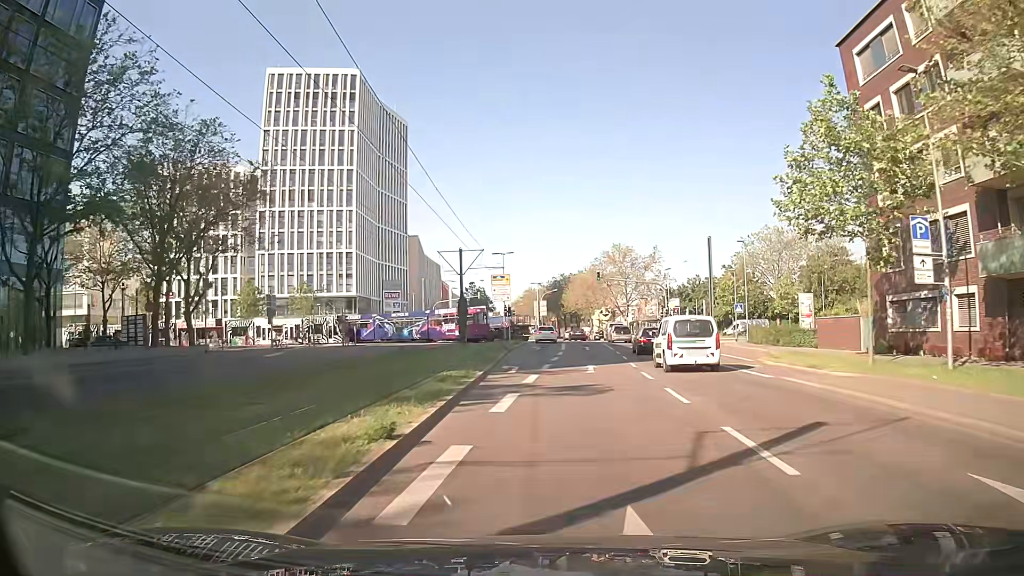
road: secondary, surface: asphalt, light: Day
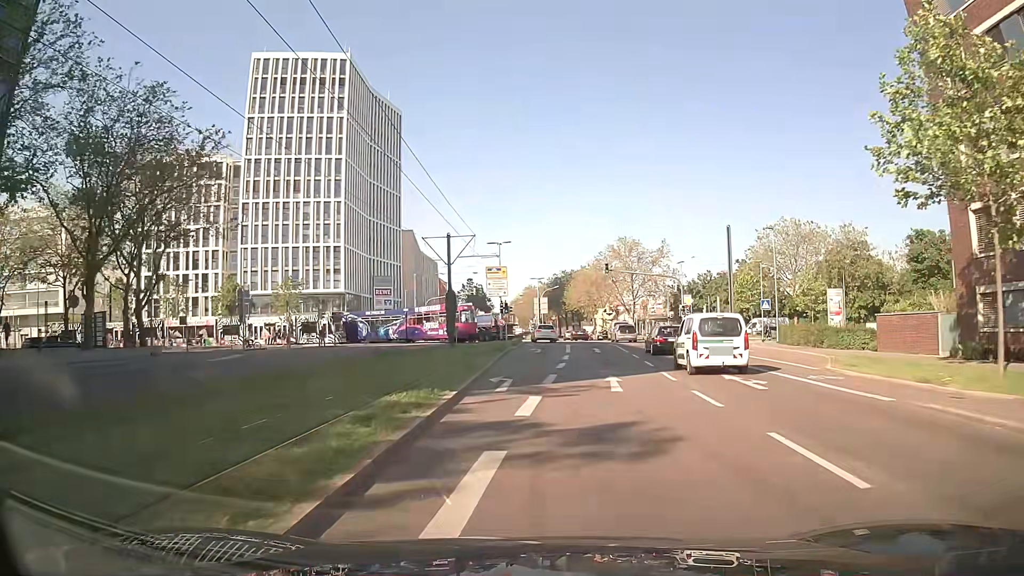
(0.0, +7.0) m; 0°
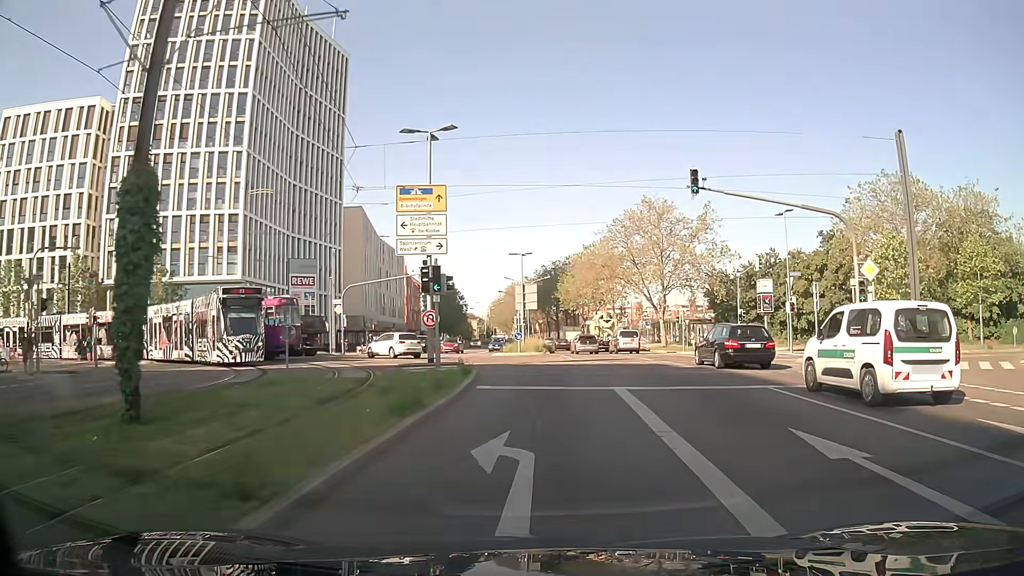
(+0.2, +33.3) m; +1°
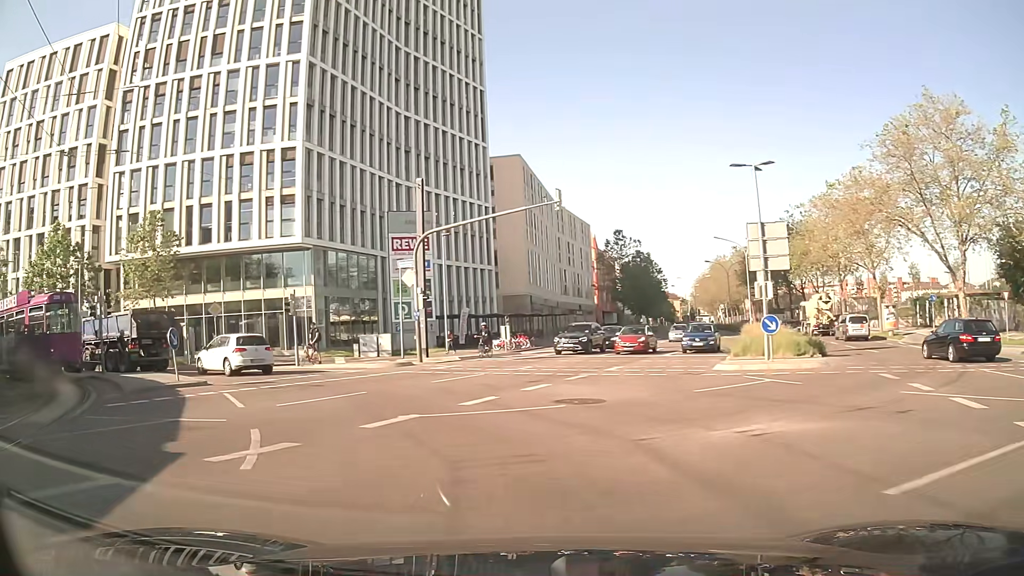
(-1.7, +26.9) m; -17°
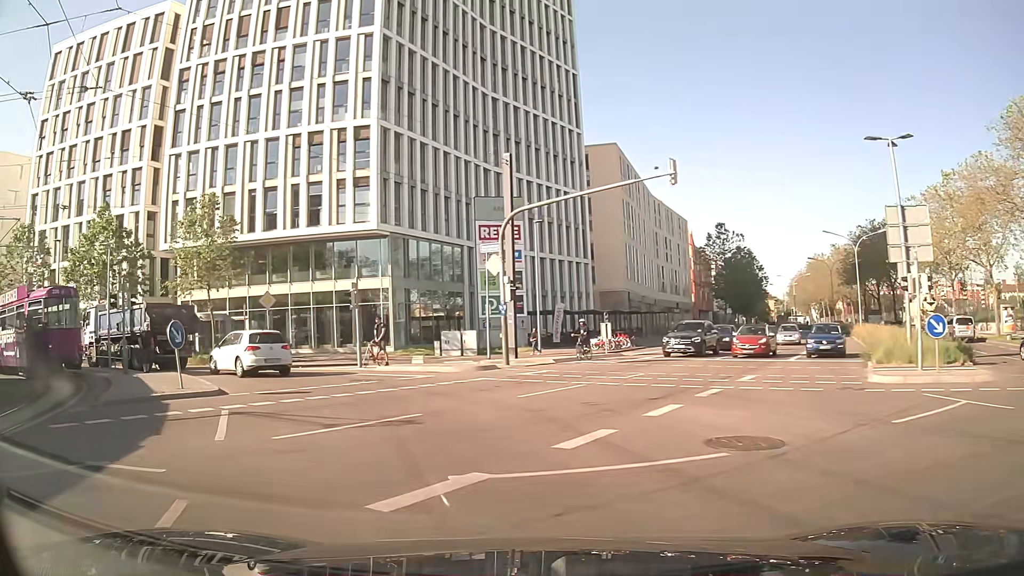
(-0.4, +4.7) m; -8°
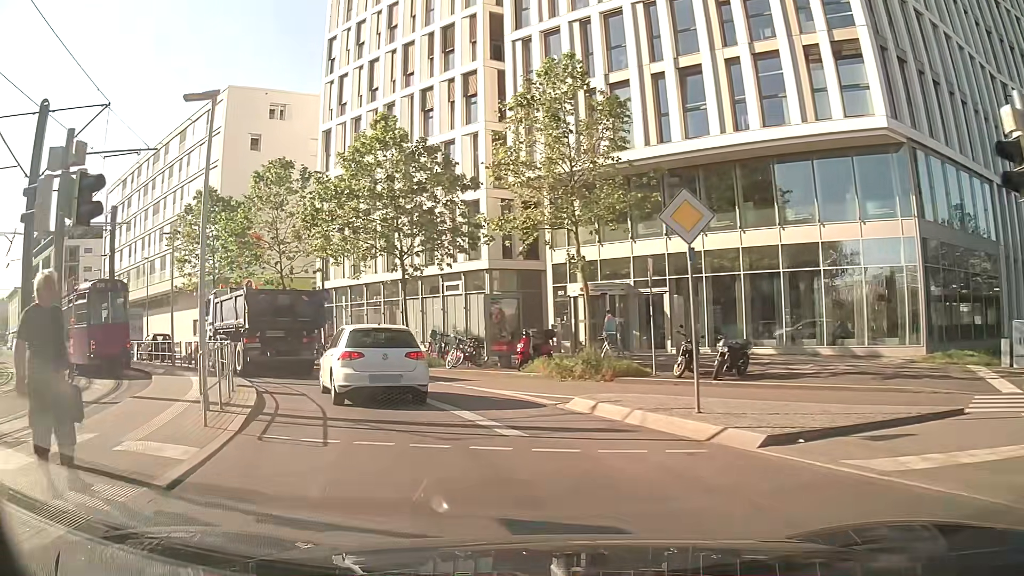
(-6.3, +18.7) m; -37°
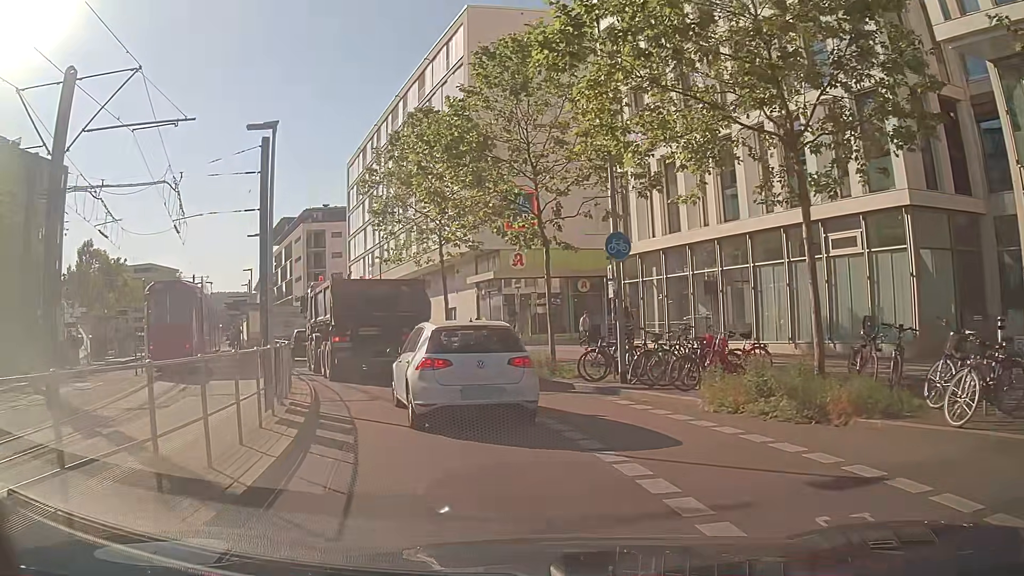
(-3.7, +14.4) m; -26°
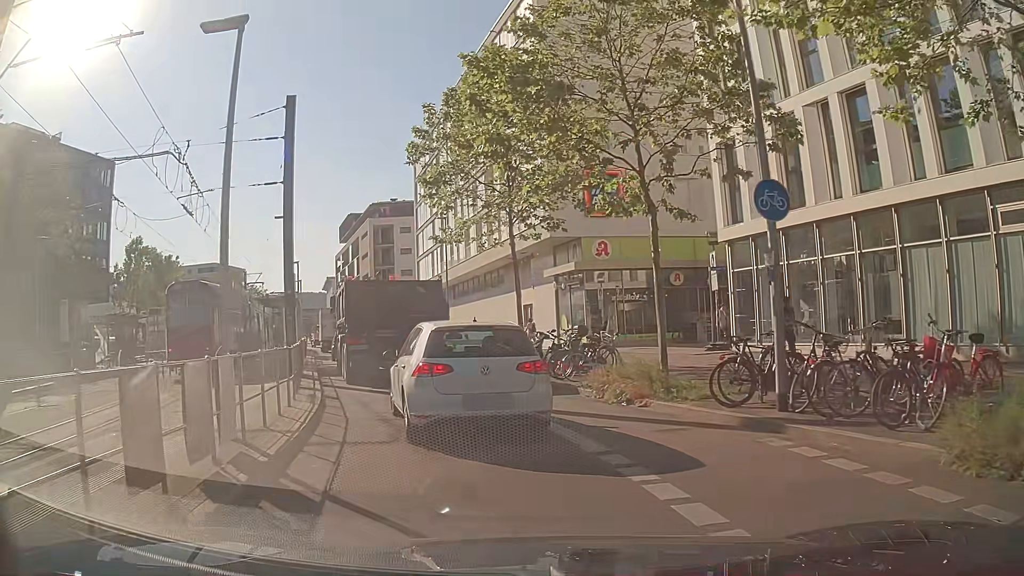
(-0.3, +5.0) m; -8°
